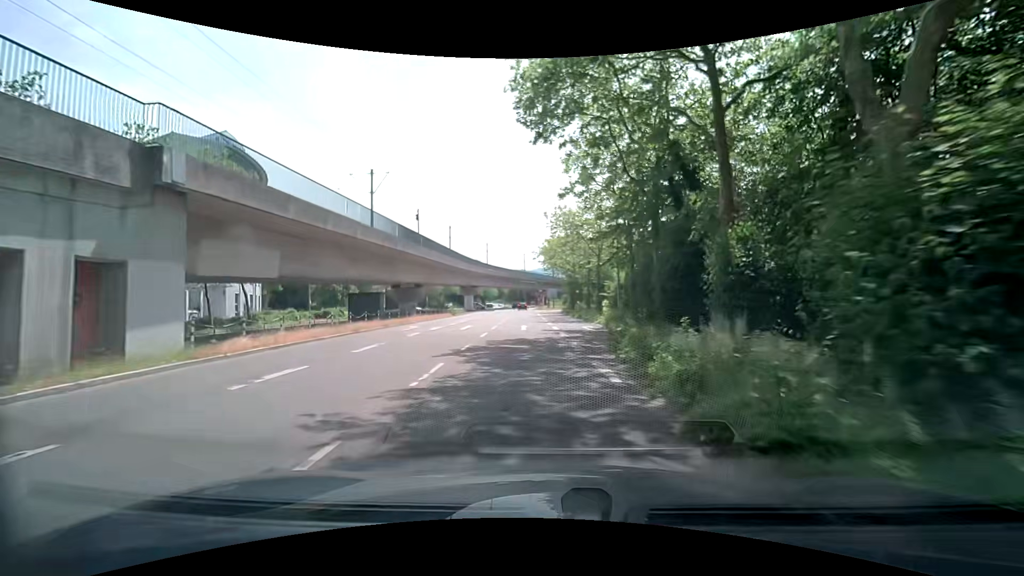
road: tertiary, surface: asphalt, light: Day
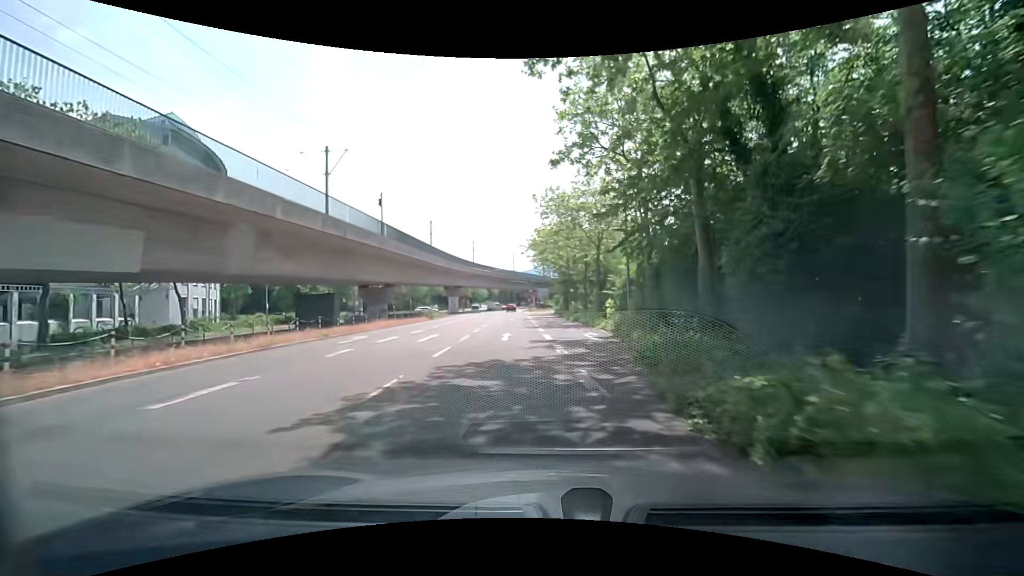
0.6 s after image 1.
(+0.1, +7.0) m; +1°
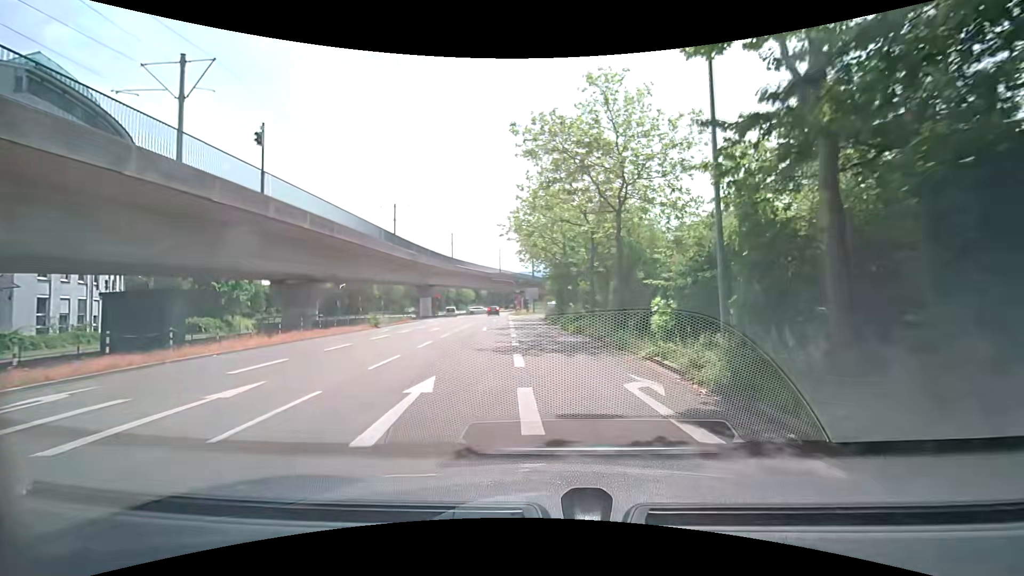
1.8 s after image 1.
(+0.1, +13.8) m; +1°
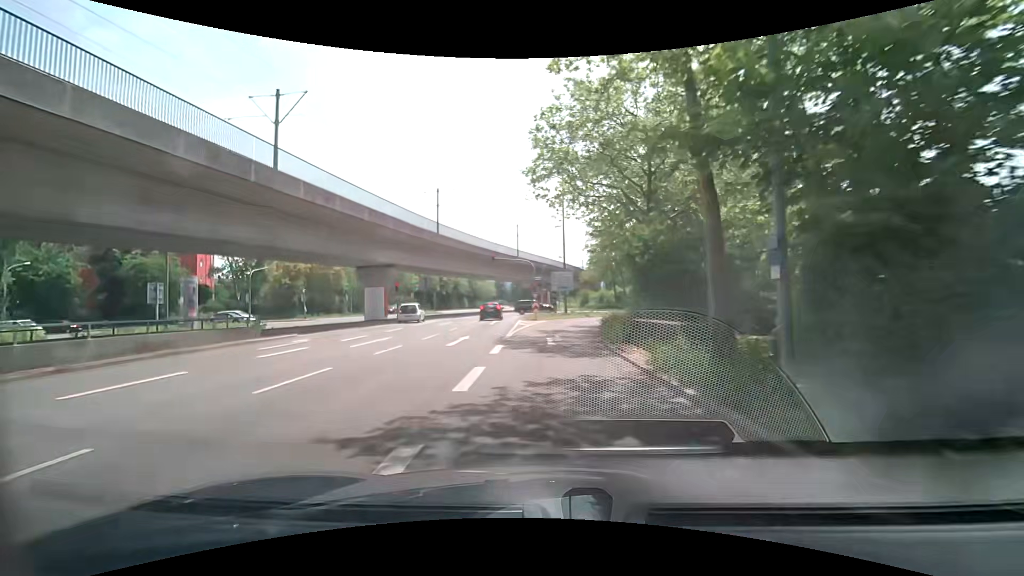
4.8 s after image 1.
(-0.7, +33.4) m; -3°
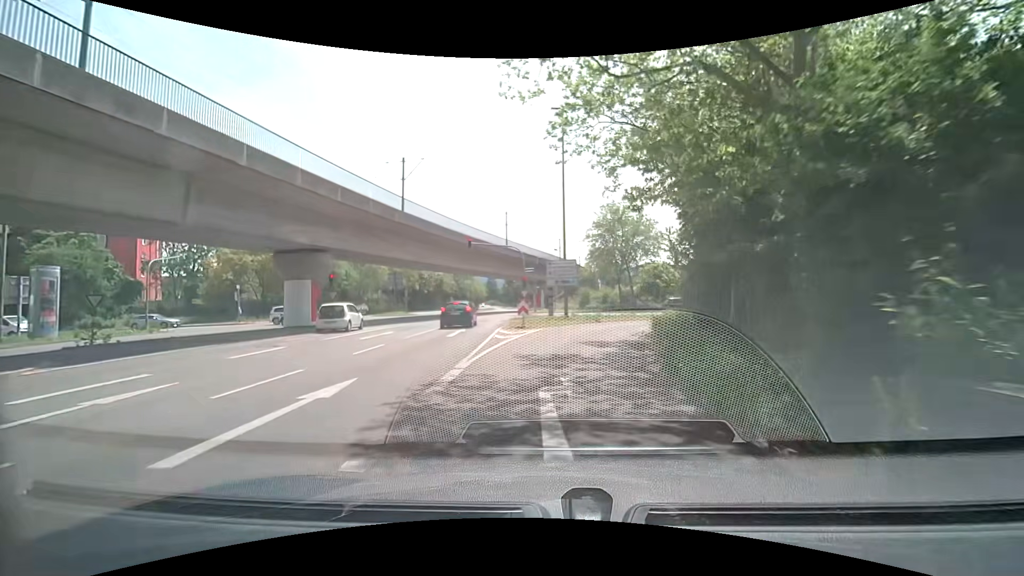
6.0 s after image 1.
(0.0, +12.3) m; 0°
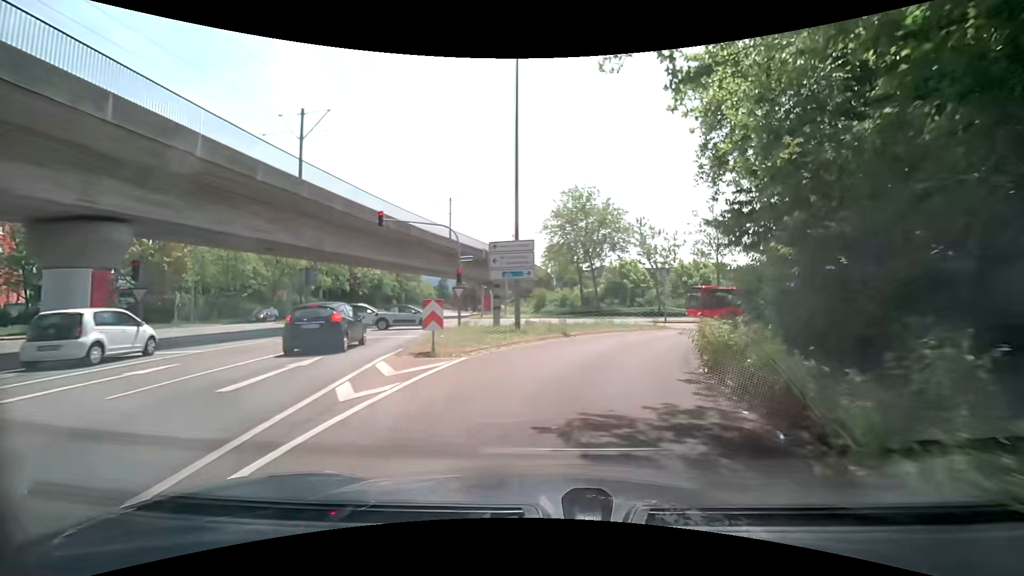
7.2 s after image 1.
(+0.4, +11.3) m; +4°
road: secondary_link
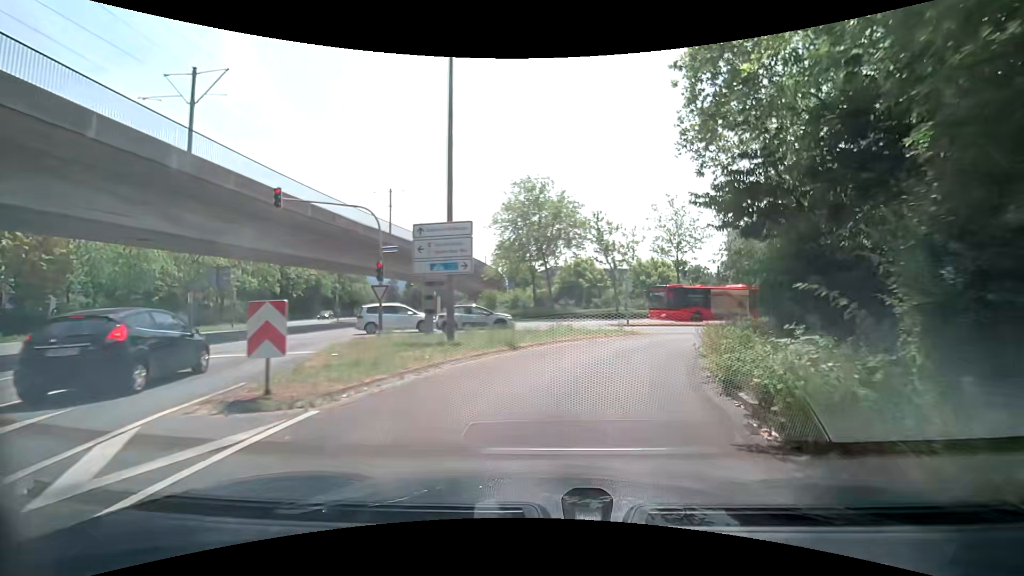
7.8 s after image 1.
(+0.2, +5.2) m; +5°
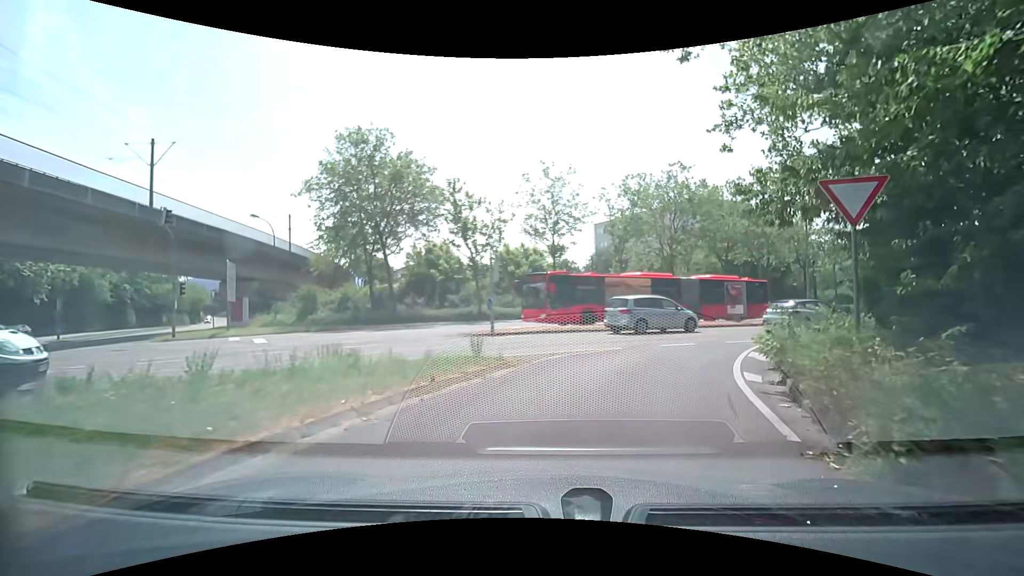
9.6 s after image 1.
(+1.8, +13.0) m; +15°
(+1, +10) (+6, +19) (+13, +25) (+22, +31) (+30, +36) (+39, +41) (+48, +46) (+56, +50) (+65, +55) (+74, +60) m
